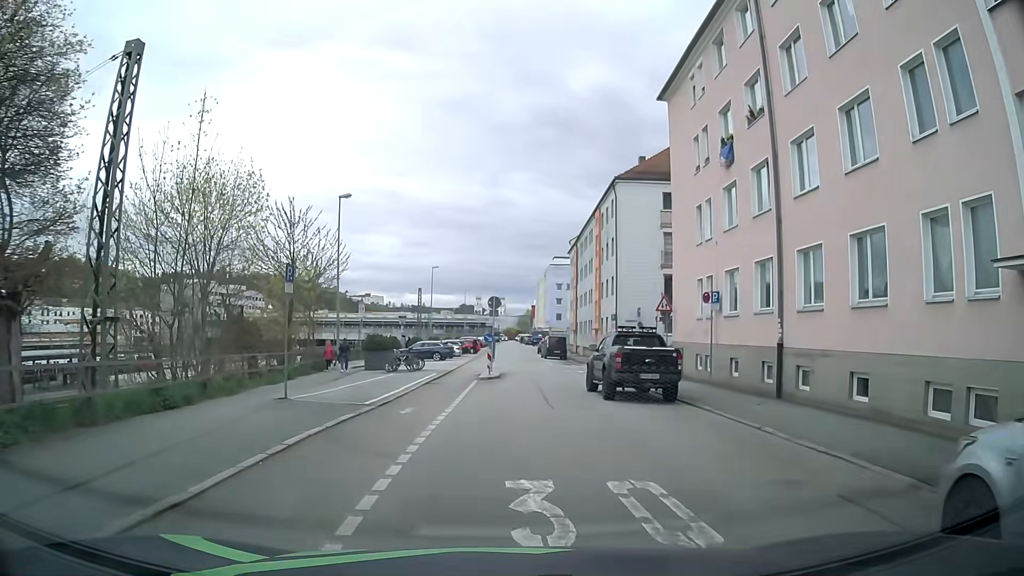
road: residential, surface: asphalt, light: Day
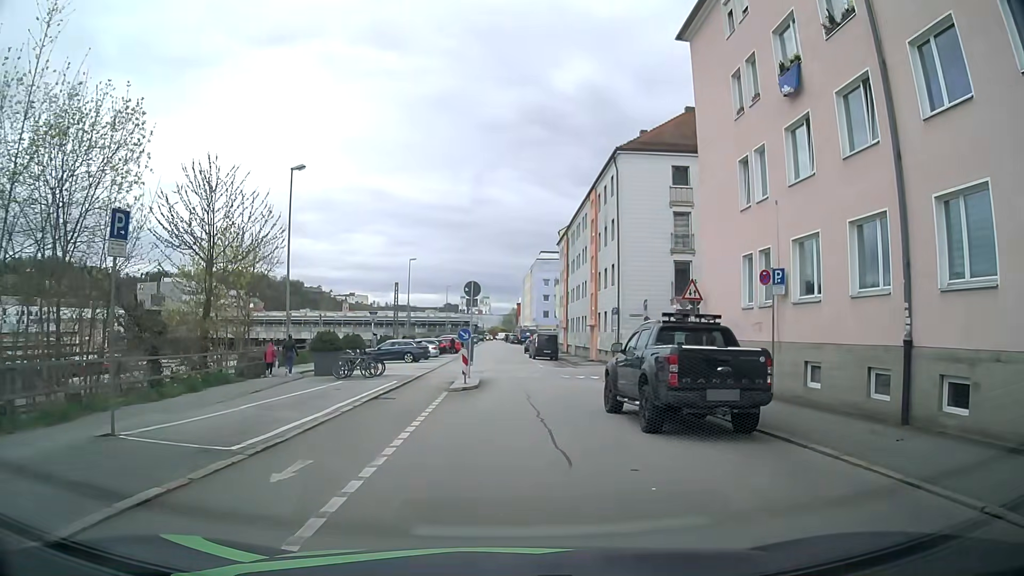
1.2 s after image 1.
(+0.1, +6.9) m; 0°
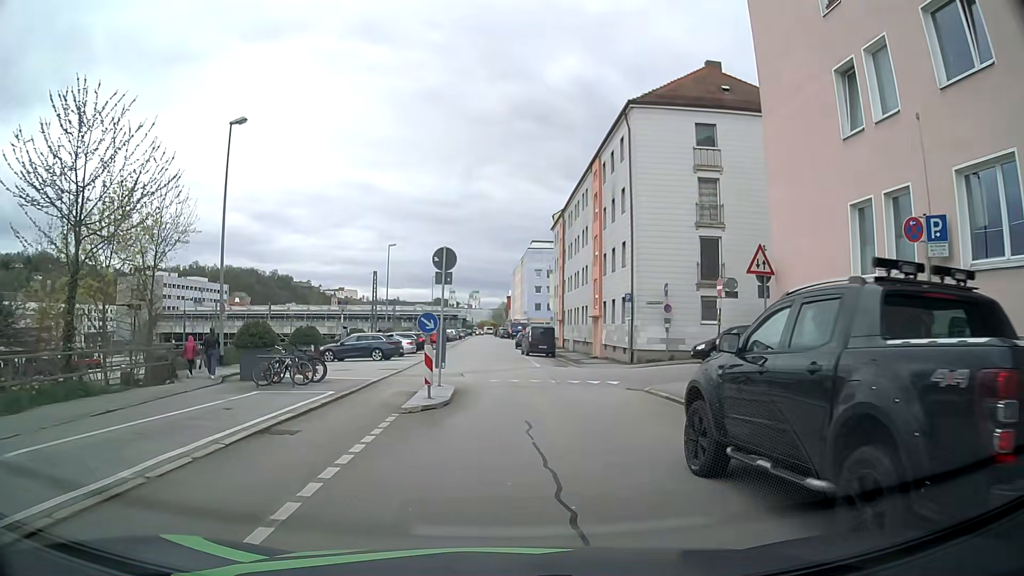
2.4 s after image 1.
(+0.2, +7.3) m; +2°
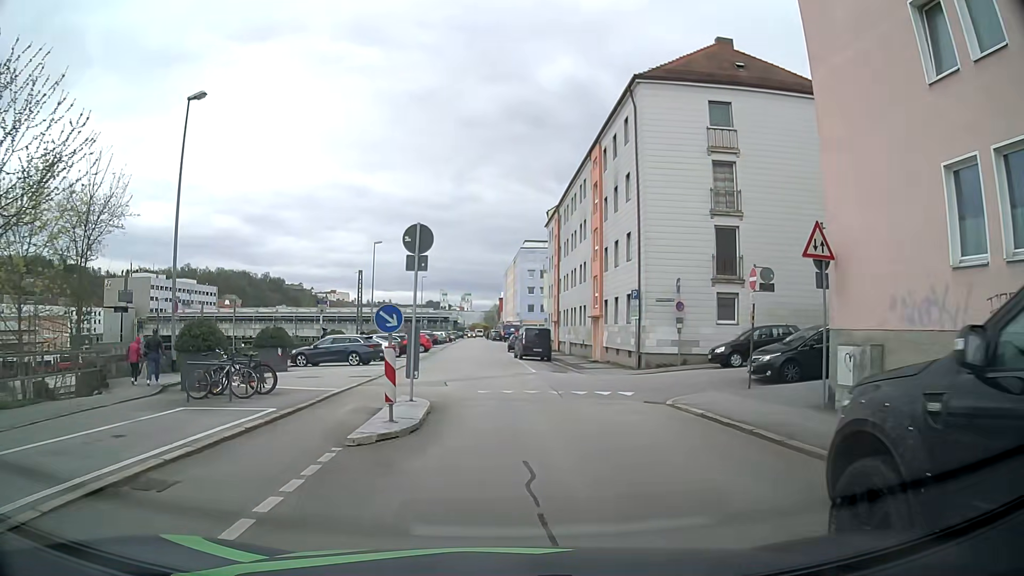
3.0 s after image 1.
(0.0, +3.6) m; 0°
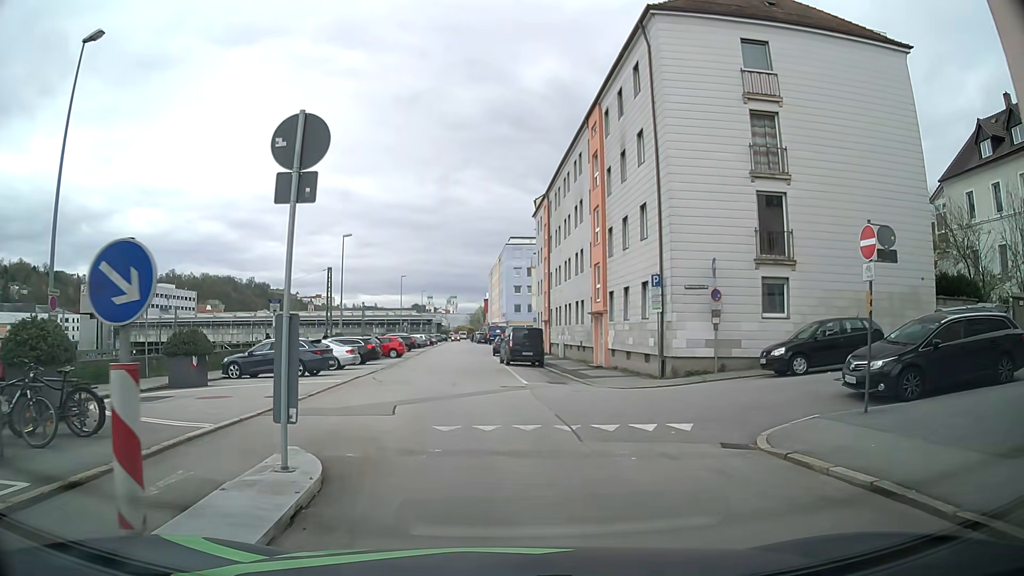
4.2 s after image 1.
(+0.3, +6.7) m; +3°
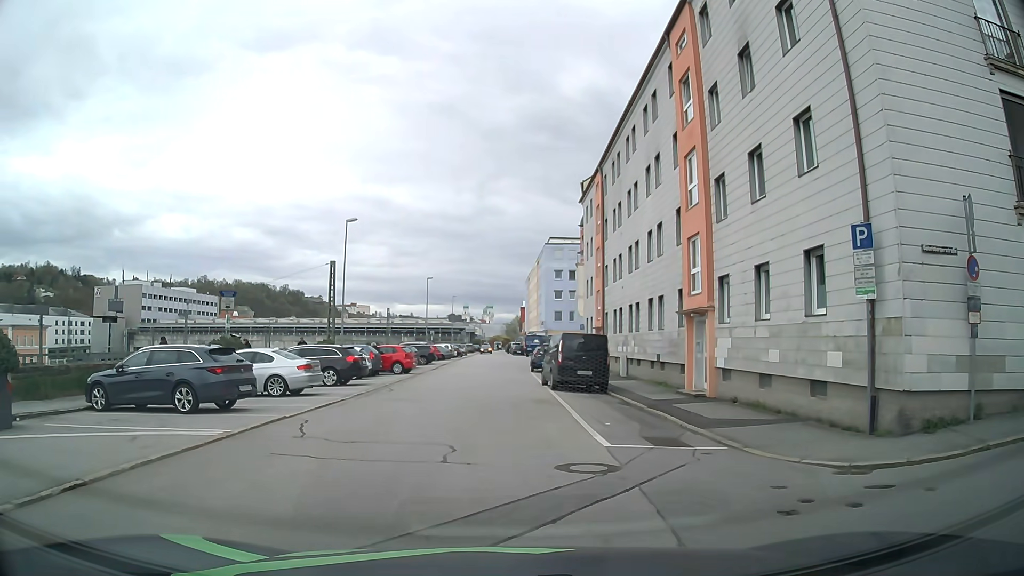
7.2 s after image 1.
(-0.2, +11.3) m; -5°
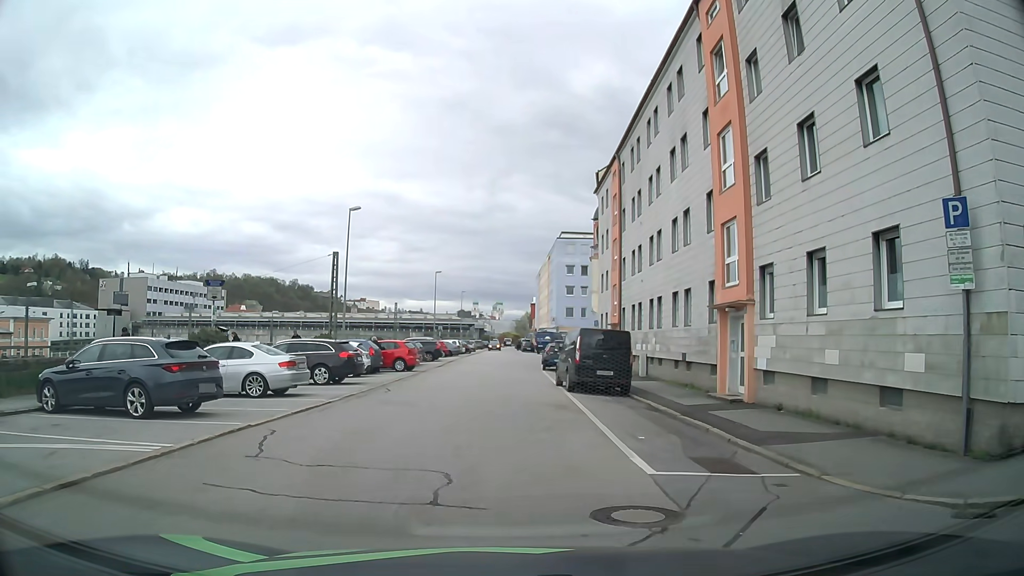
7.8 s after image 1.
(0.0, +2.5) m; +1°
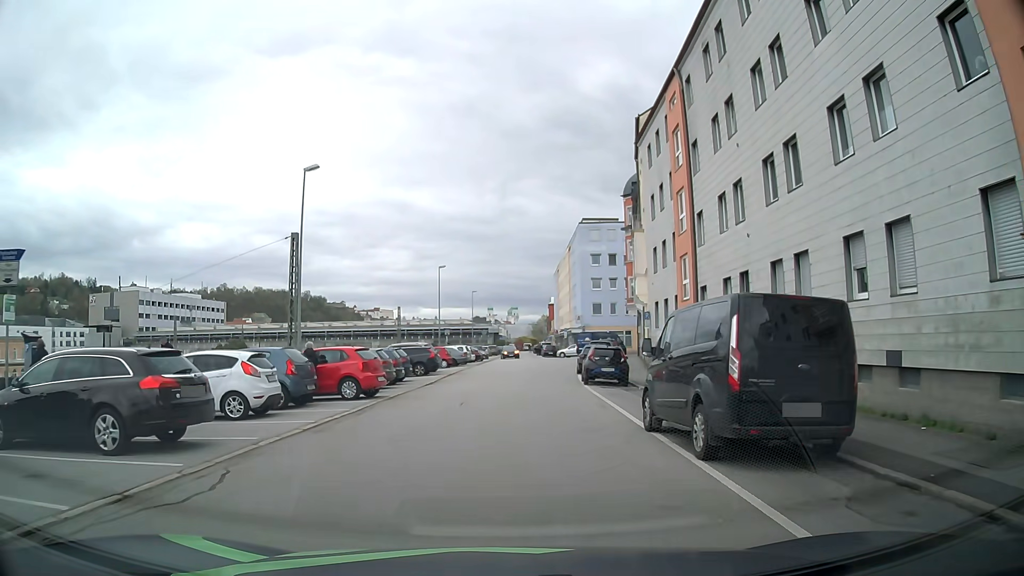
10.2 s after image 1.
(-0.3, +13.3) m; -2°
